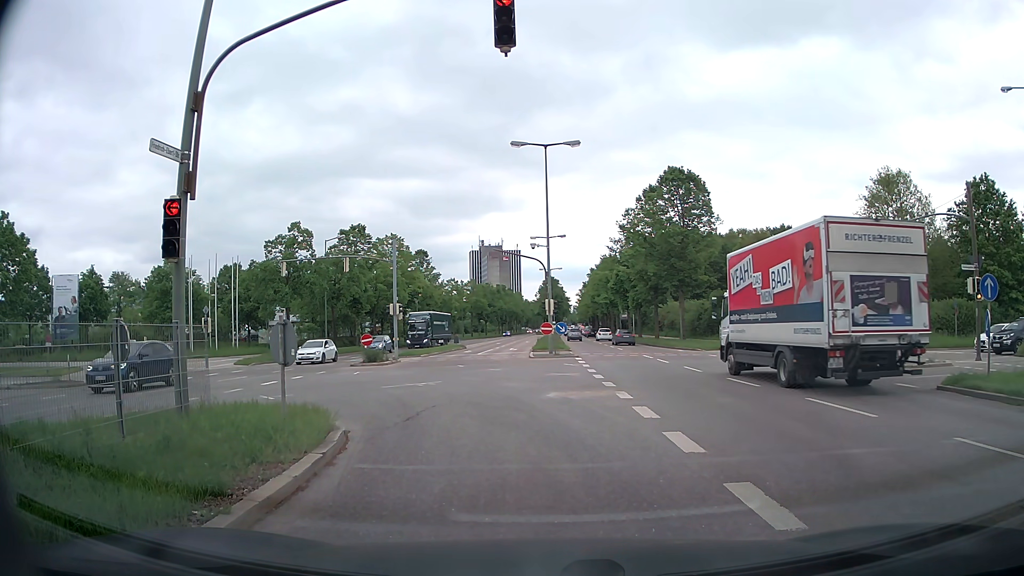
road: primary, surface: asphalt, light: Day
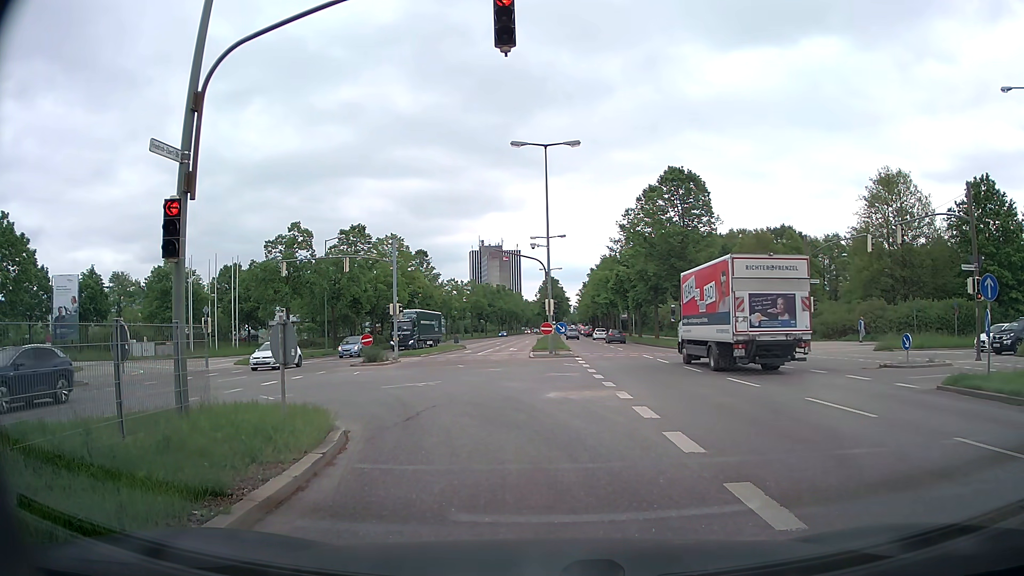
(0.0, 0.0) m; 0°
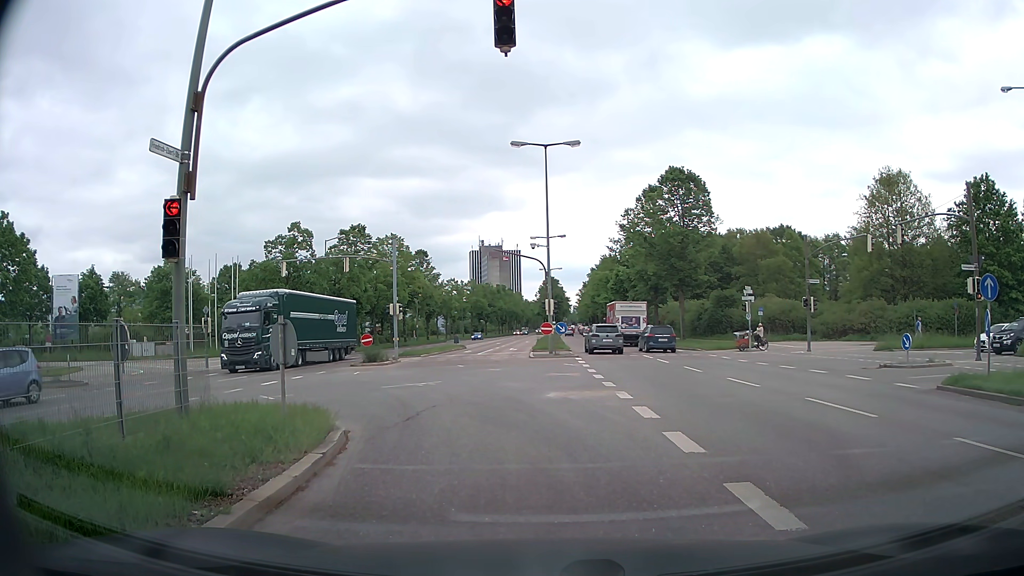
(0.0, 0.0) m; 0°
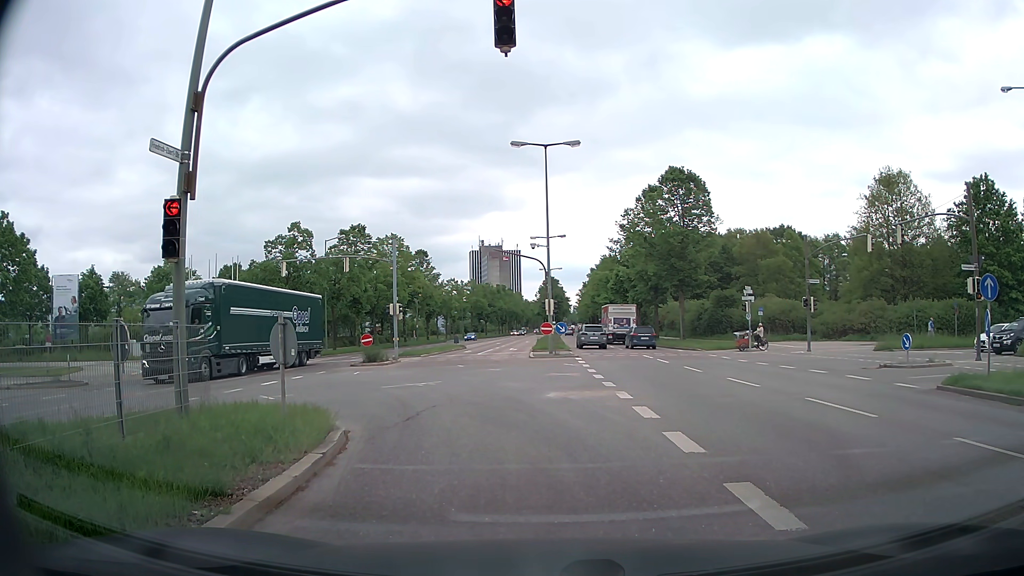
(0.0, 0.0) m; 0°
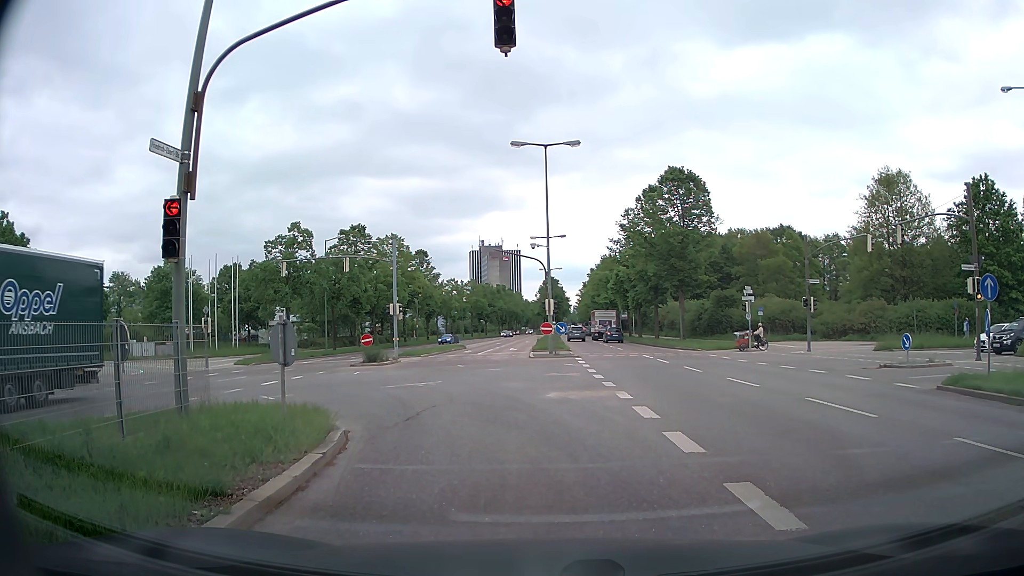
(0.0, 0.0) m; 0°
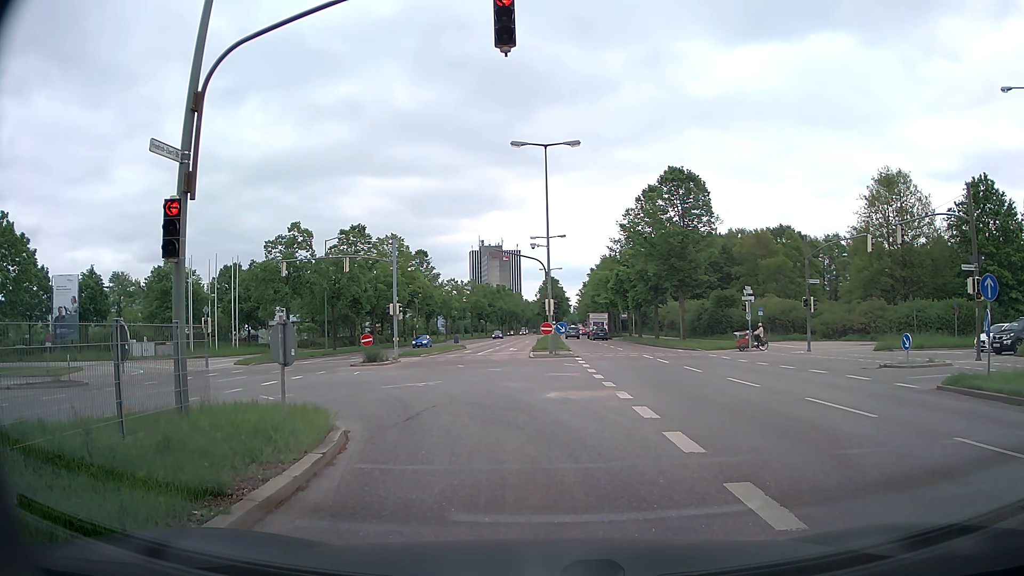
(0.0, 0.0) m; 0°
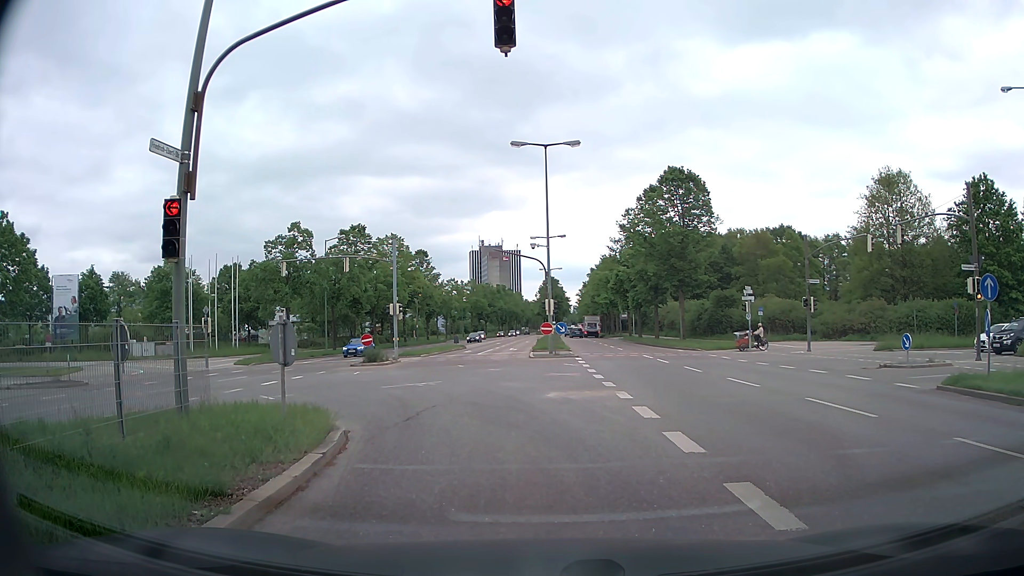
(0.0, 0.0) m; 0°
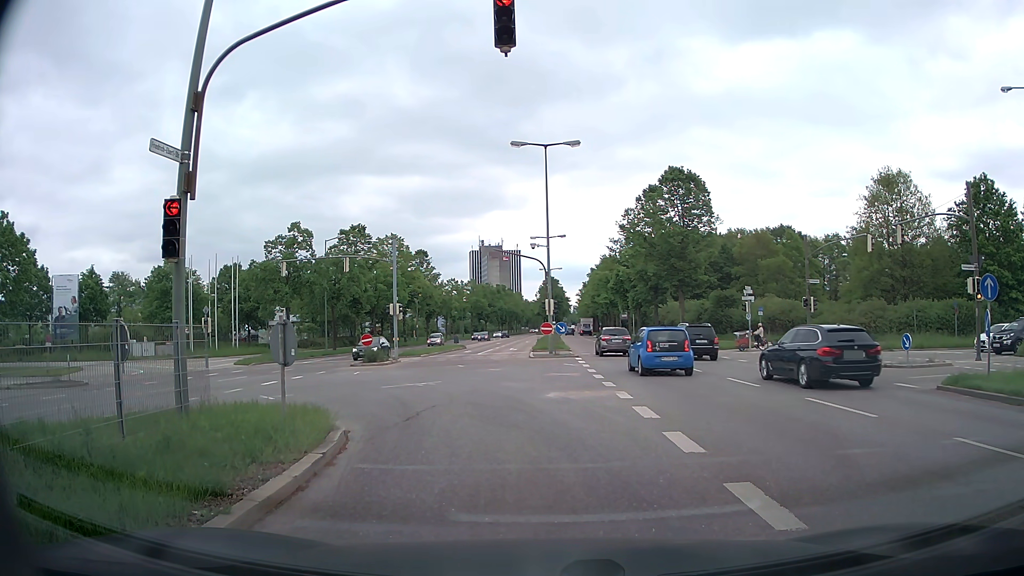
(0.0, 0.0) m; 0°
